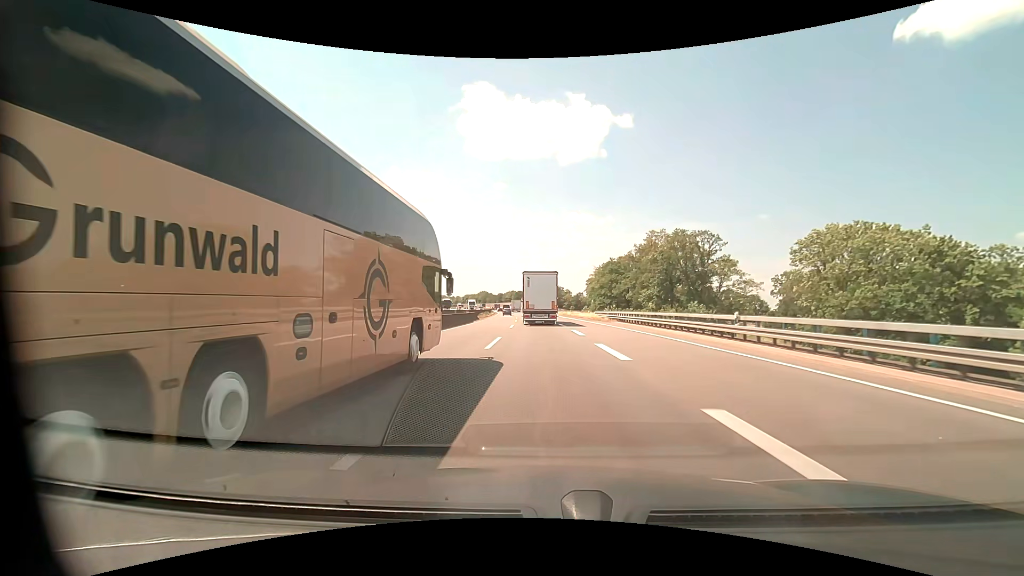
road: motorway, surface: asphalt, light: Day
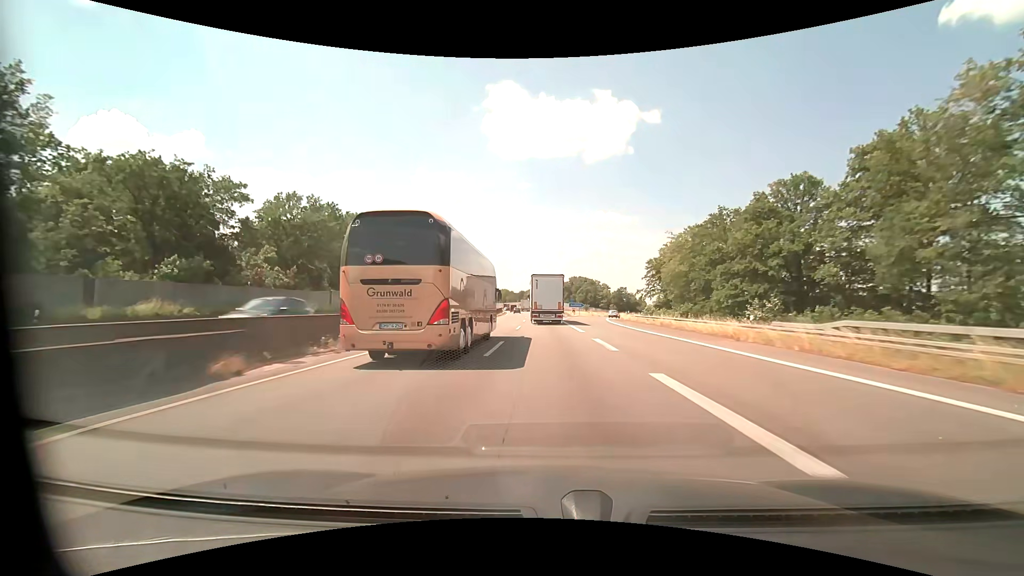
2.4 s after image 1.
(-1.4, +56.0) m; -3°
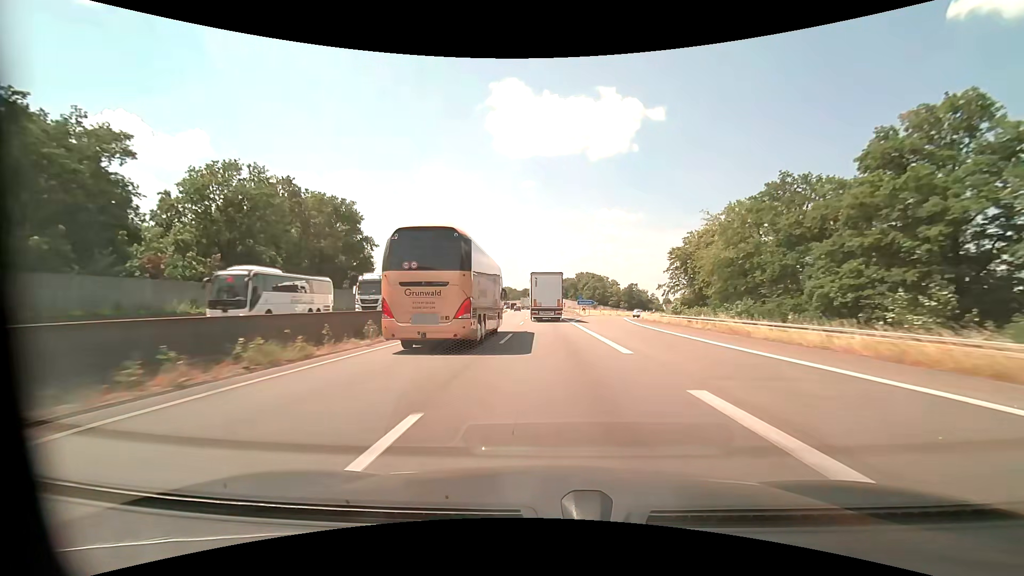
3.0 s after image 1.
(-0.1, +14.1) m; -1°
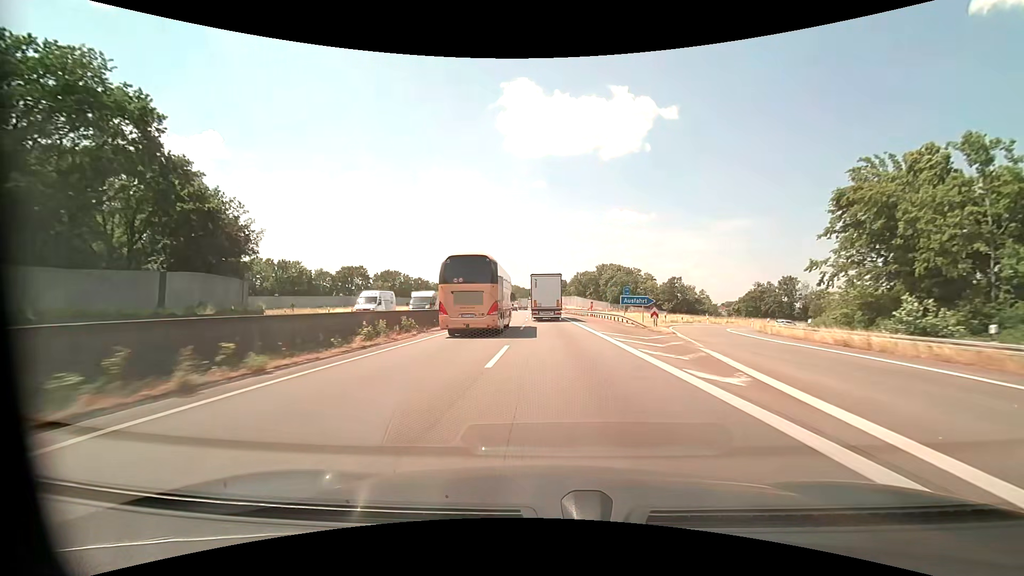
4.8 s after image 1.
(-0.5, +42.8) m; -1°
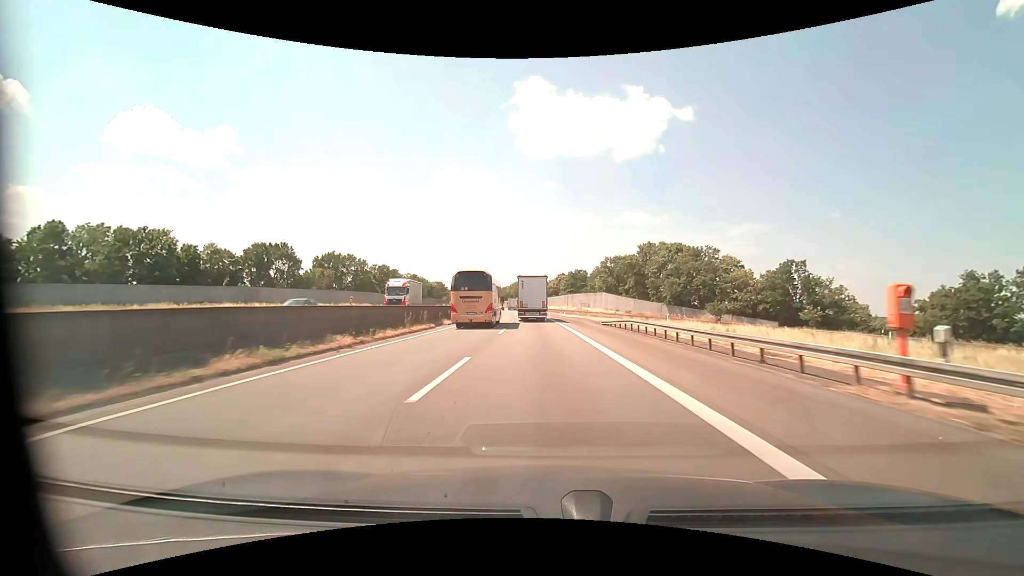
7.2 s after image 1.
(-0.1, +57.8) m; -1°
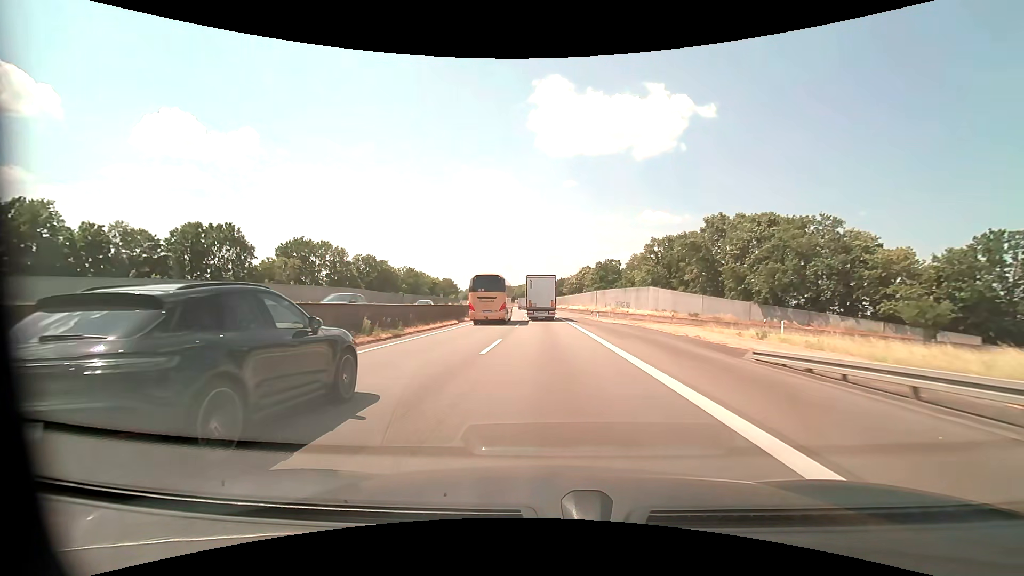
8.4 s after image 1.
(-0.5, +29.1) m; -2°
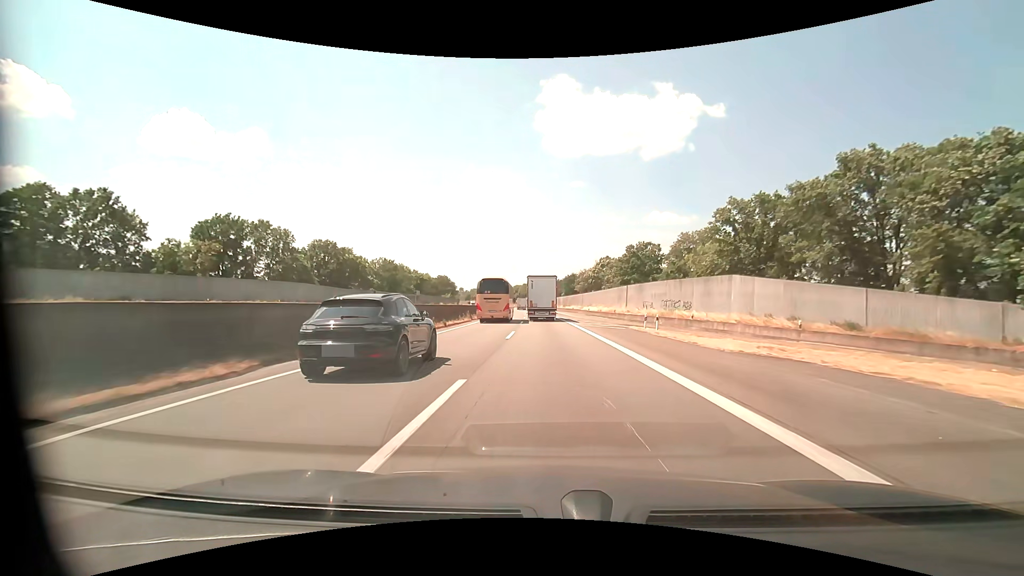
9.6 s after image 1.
(-0.4, +29.2) m; -1°
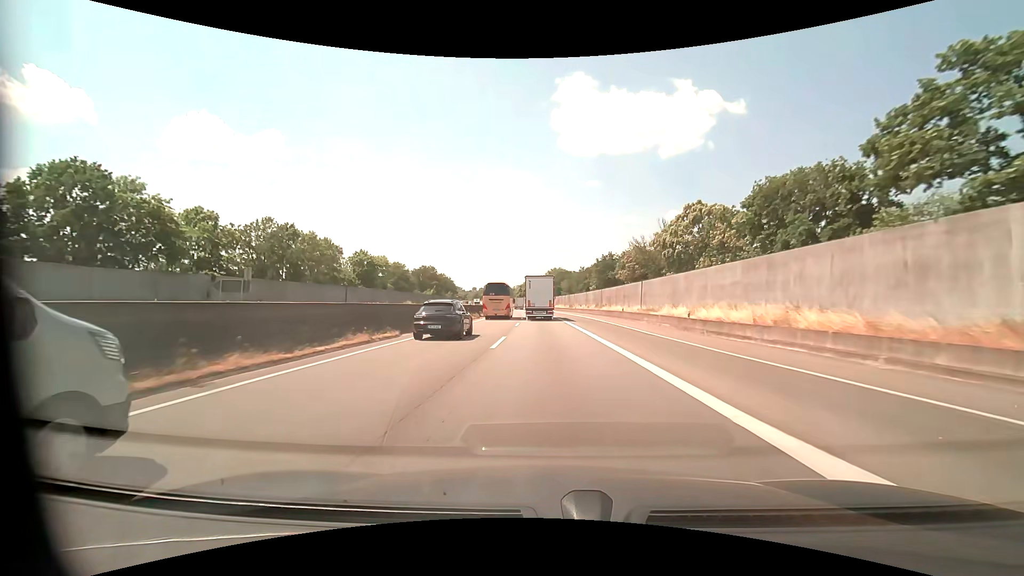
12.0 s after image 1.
(-0.6, +58.8) m; -2°
(0, +10) (0, +20) (0, +30) (-1, +40) (-1, +50) (-1, +60) (-2, +70) (-2, +80) (-3, +90) (-3, +100) m
